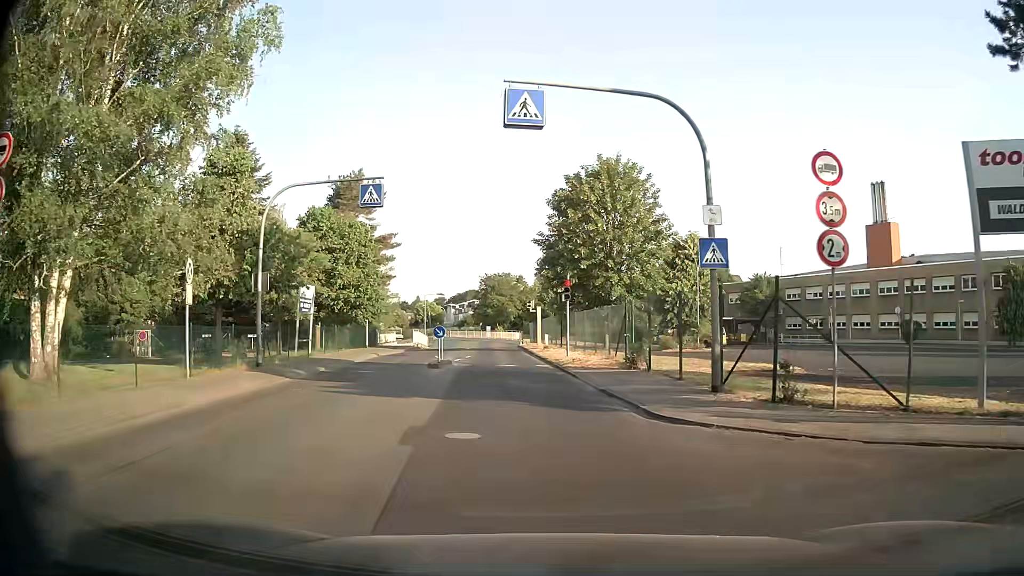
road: unclassified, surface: asphalt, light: Day
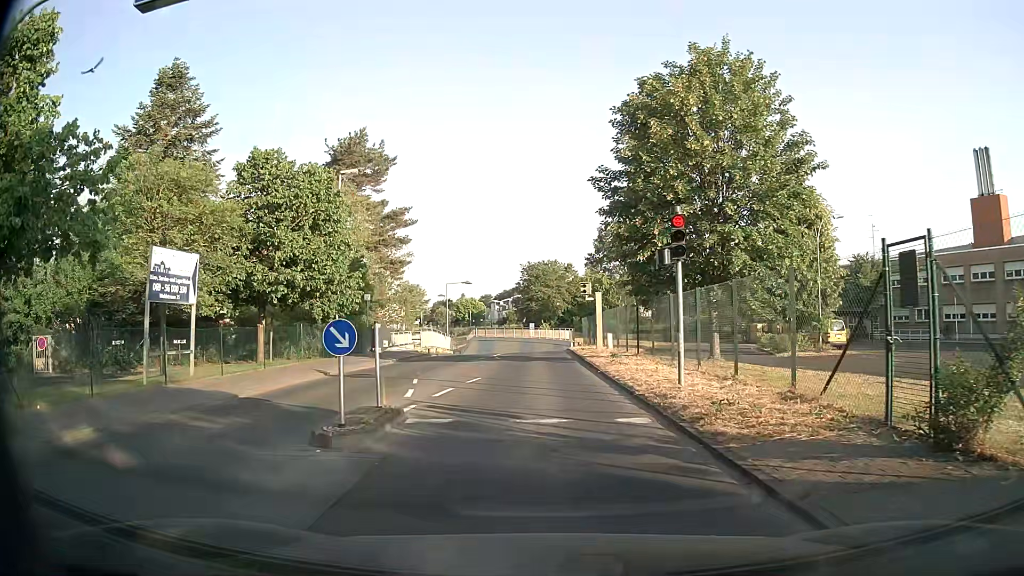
(-0.4, +14.7) m; -4°
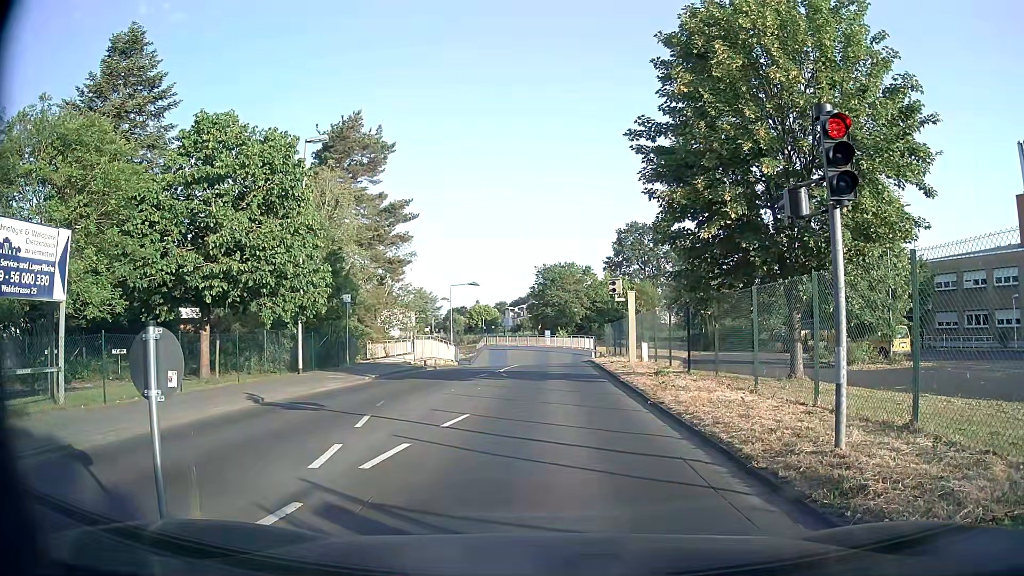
(-0.1, +5.8) m; -3°
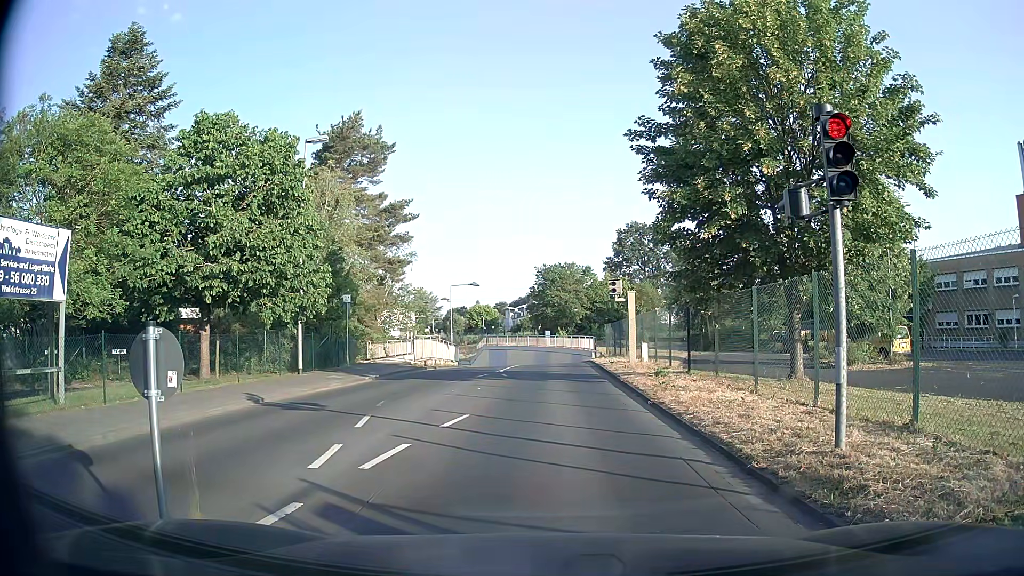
(0.0, +0.1) m; 0°
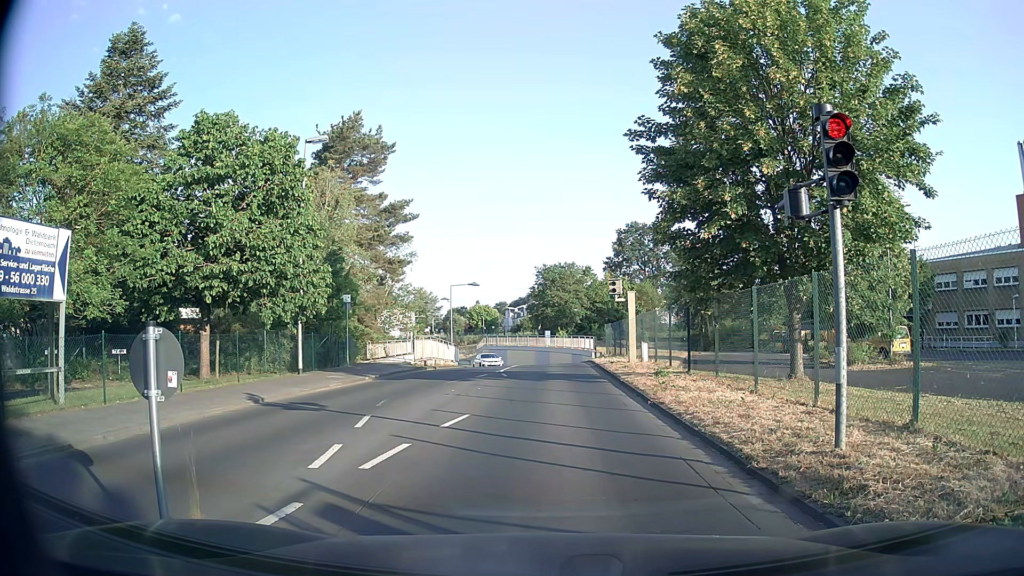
(0.0, 0.0) m; 0°
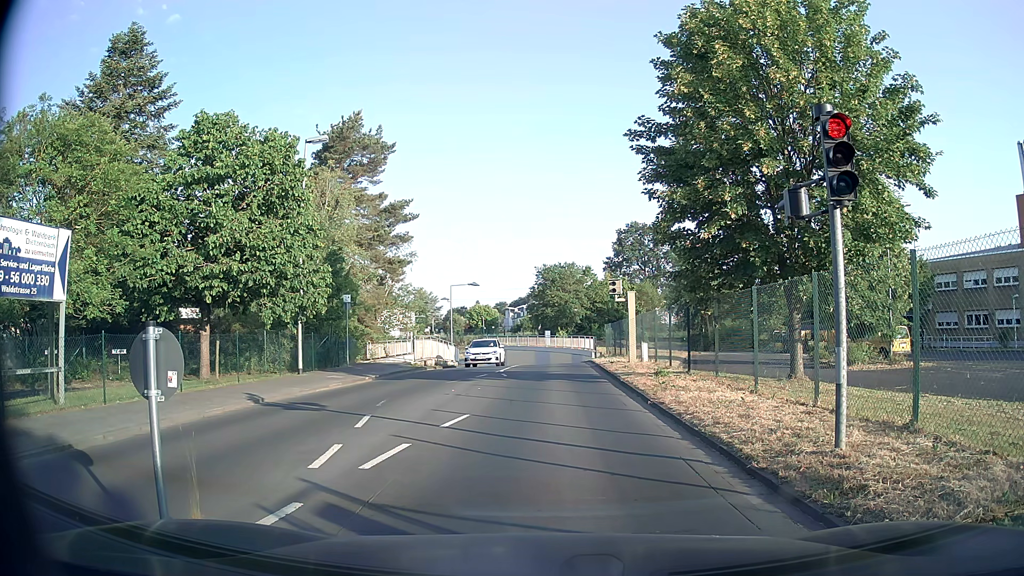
(0.0, 0.0) m; 0°
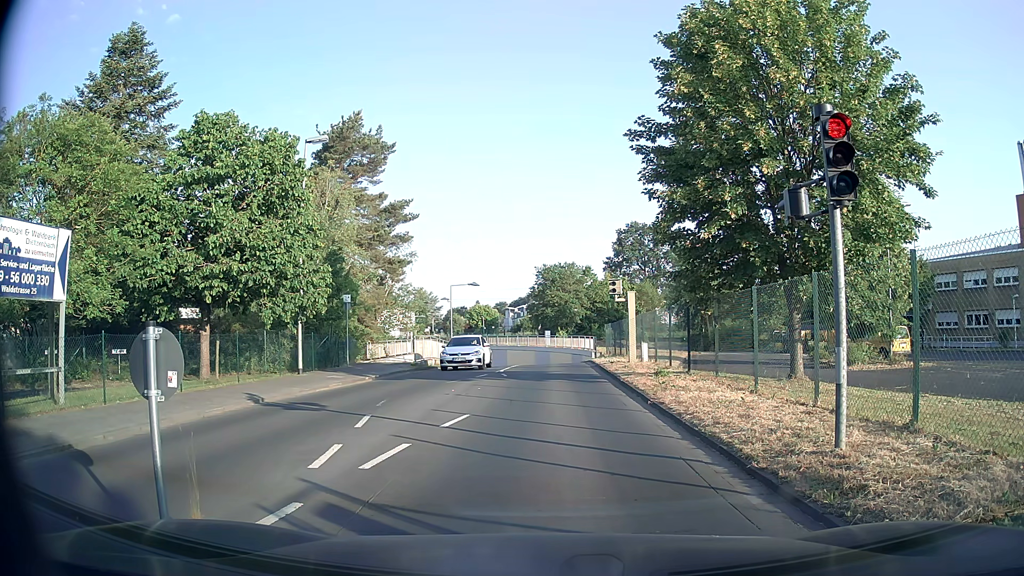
(0.0, 0.0) m; 0°
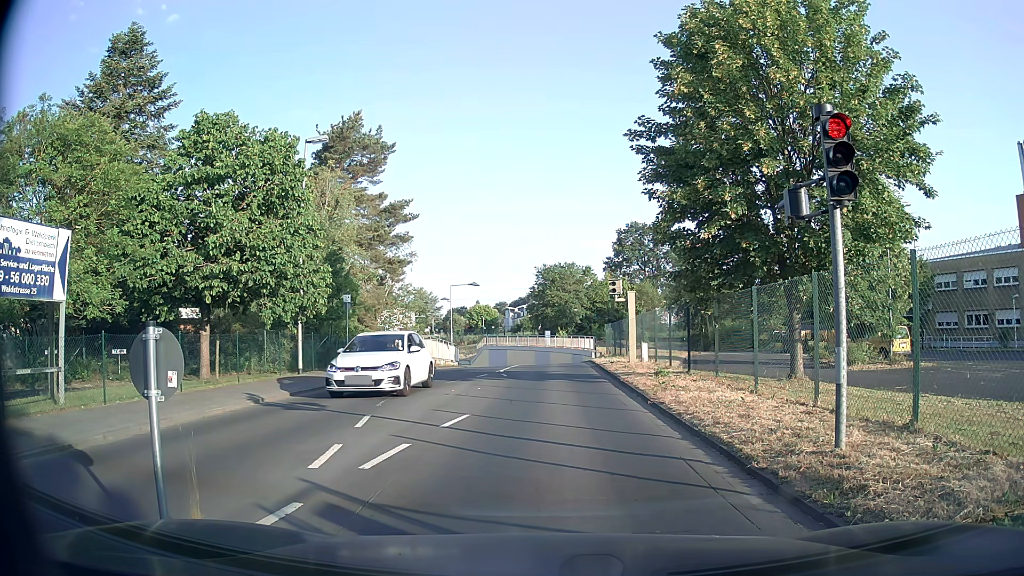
(0.0, 0.0) m; 0°
(0, +10) (0, +20) (+1, +30) (+1, +40) (+1, +50) (-1, +60) (-5, +69) (-11, +77) (-18, +83) (-26, +90) m
